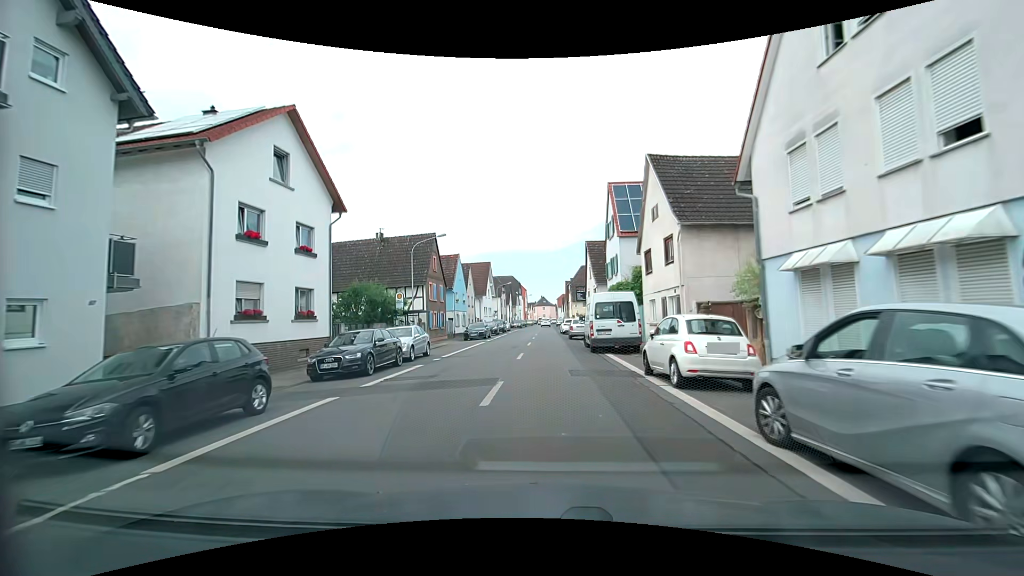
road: tertiary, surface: asphalt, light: Day
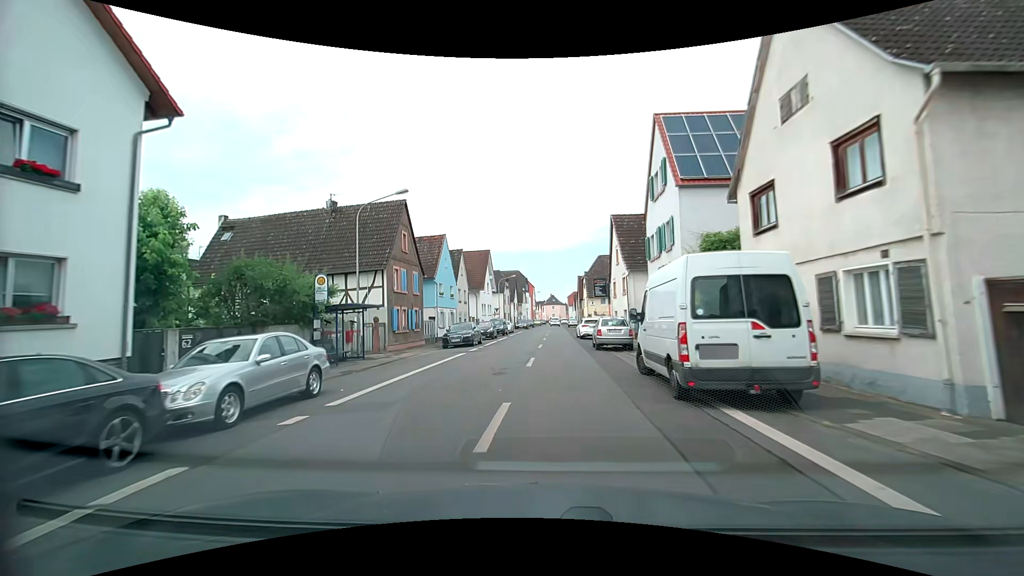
(-0.1, +12.2) m; -1°
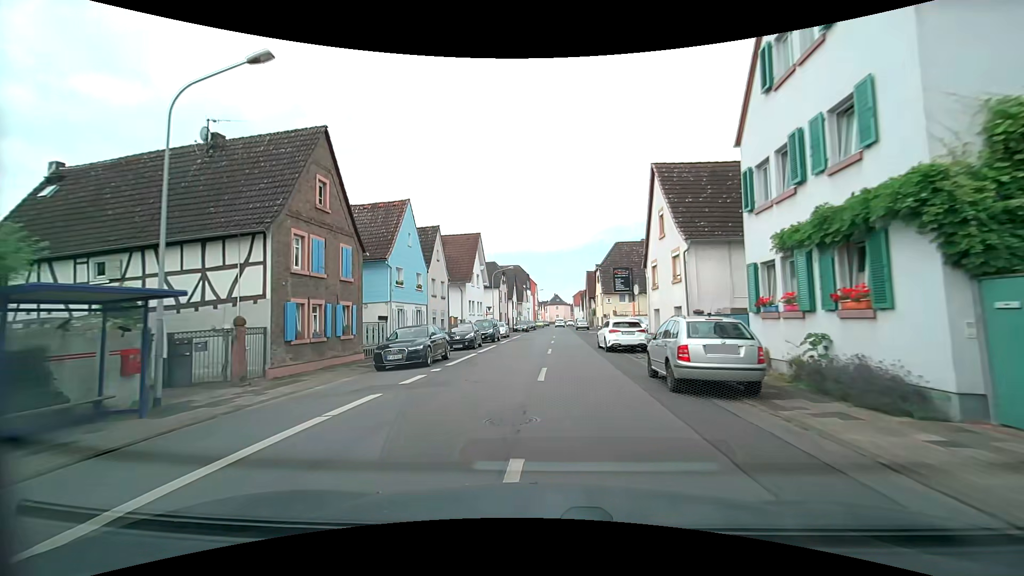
(-0.1, +12.5) m; -1°
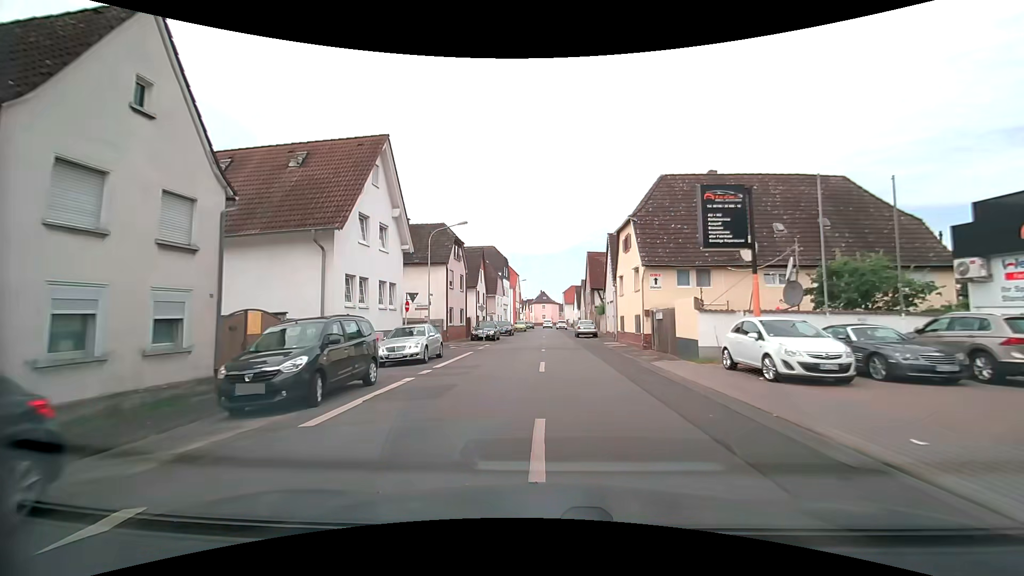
(+0.7, +25.8) m; +2°
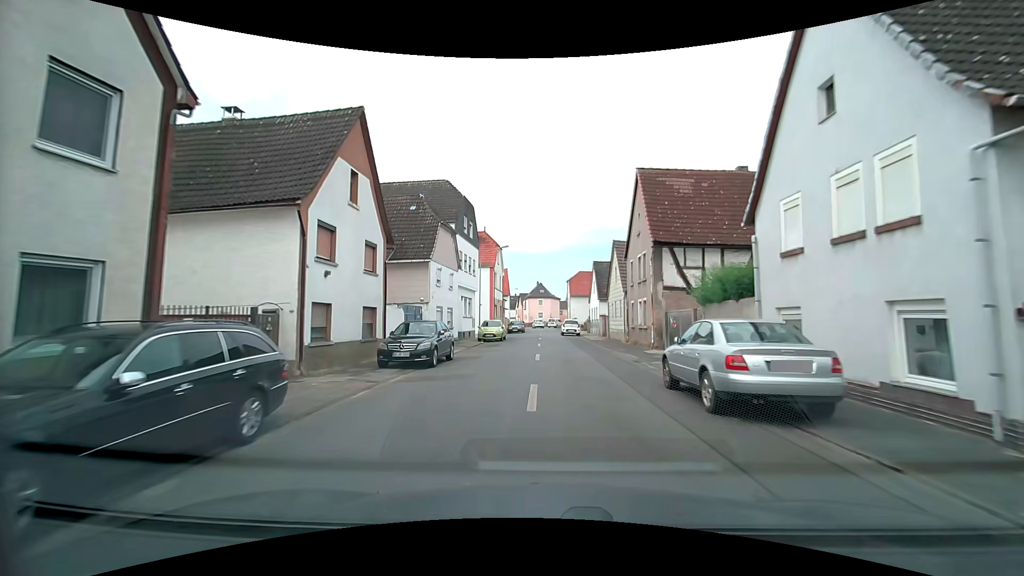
(+0.1, +33.4) m; 0°
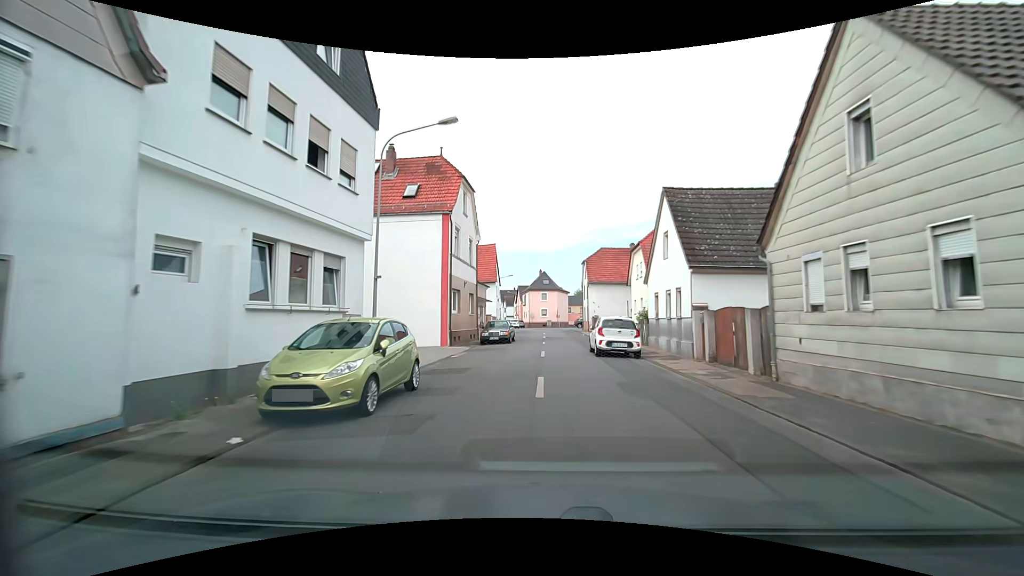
(0.0, +26.5) m; 0°
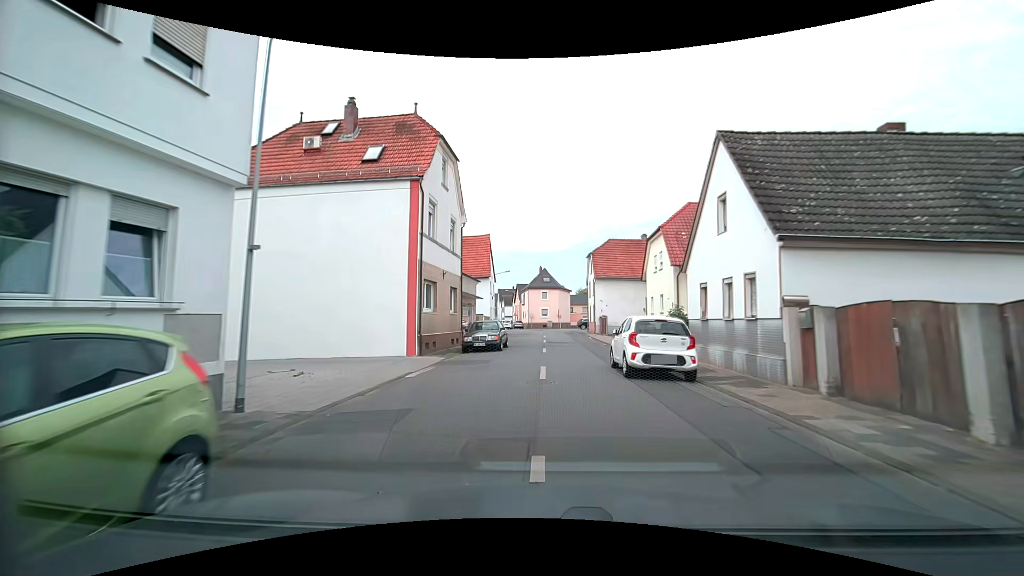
(0.0, +6.5) m; 0°
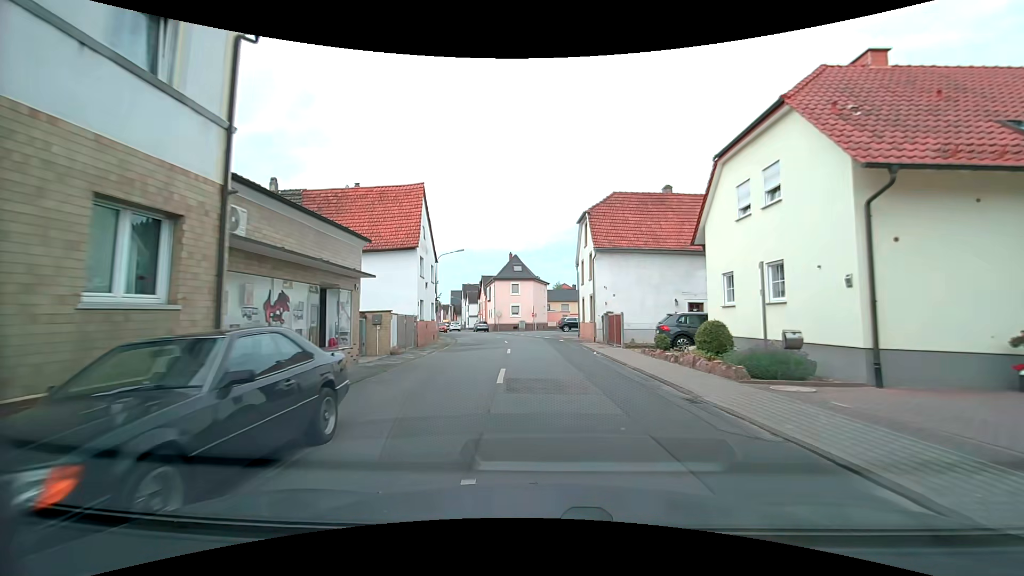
(+0.2, +19.0) m; +3°
(0, +10) (0, +20) (-1, +30) (-2, +40) (-5, +50) (-8, +59) (-11, +69) (-13, +78) (-16, +88) (-19, +97) m
